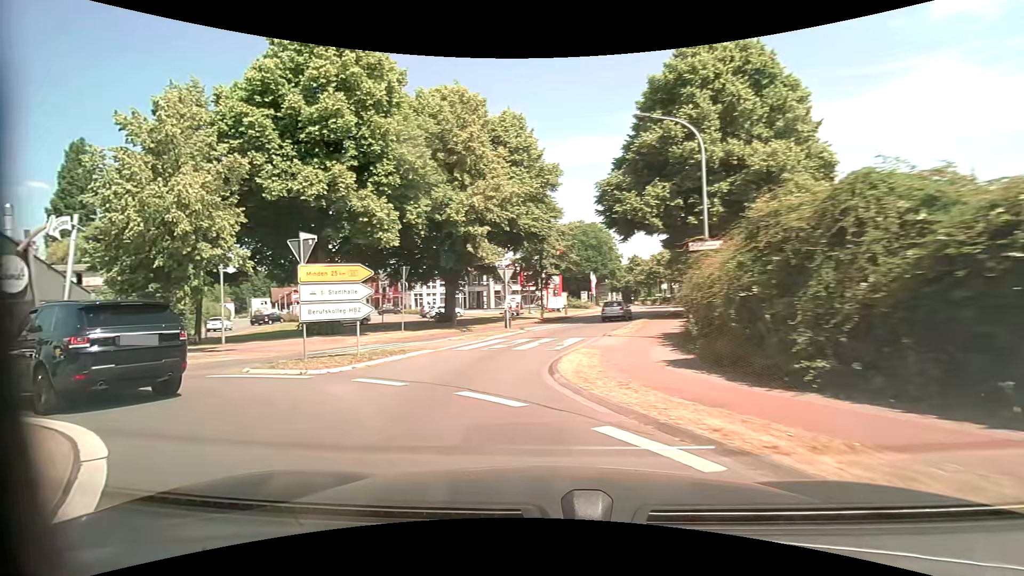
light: Day
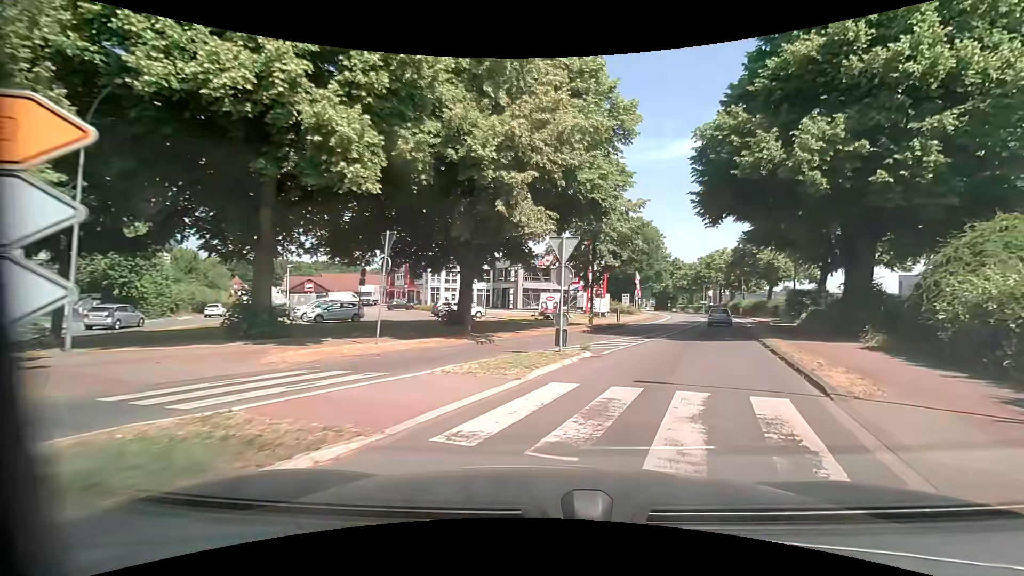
(-1.9, +11.4) m; -5°
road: primary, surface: asphalt
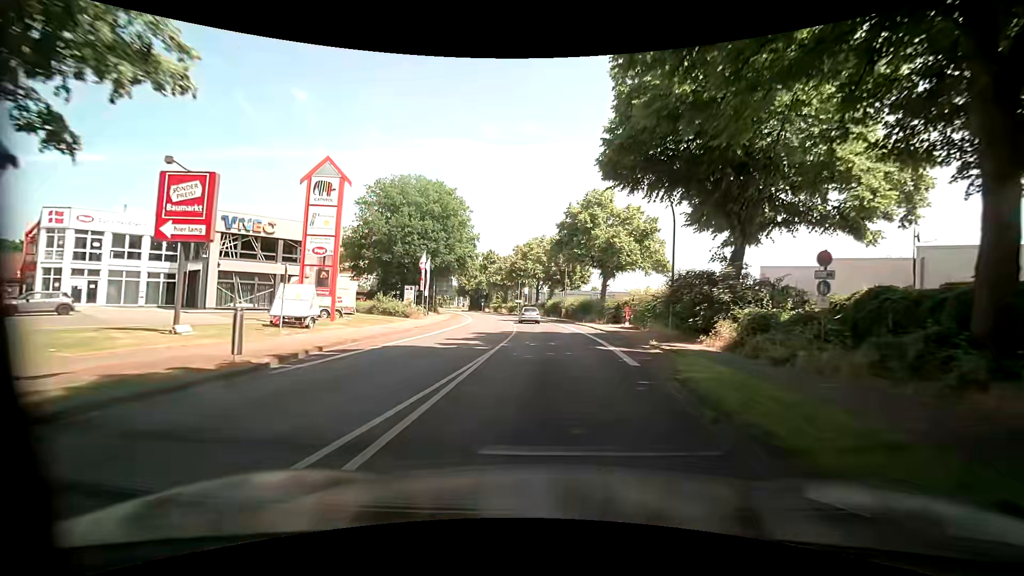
(+8.4, +27.3) m; +22°
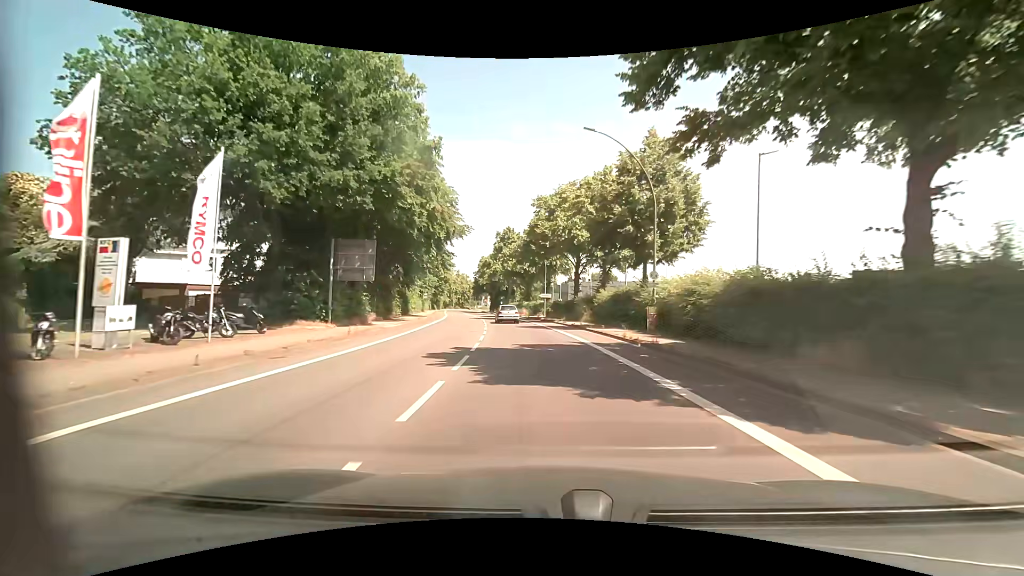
(-1.2, +39.1) m; -5°
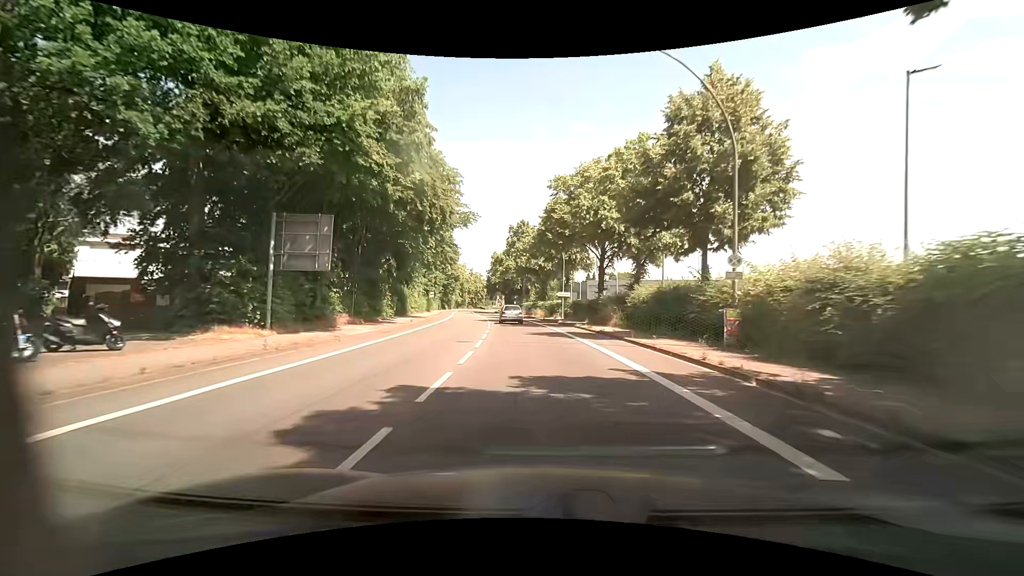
(-0.1, +7.9) m; -2°
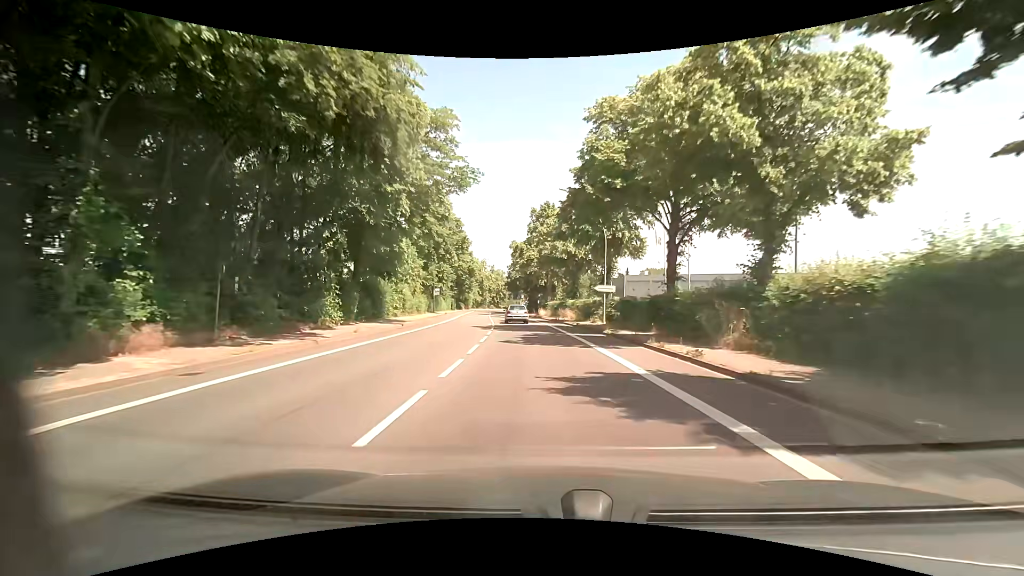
(-0.4, +15.7) m; -3°
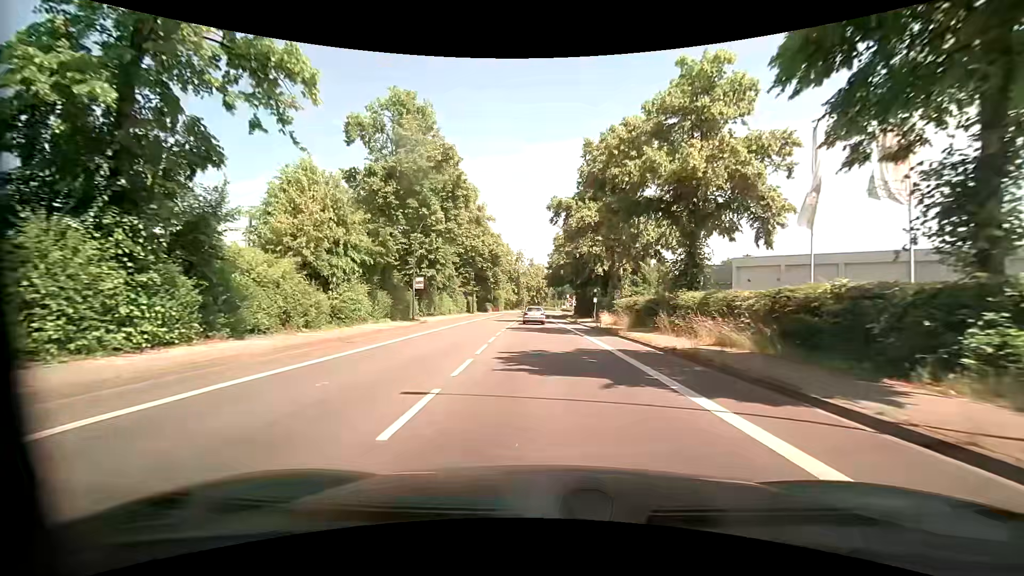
(-1.6, +31.3) m; -5°
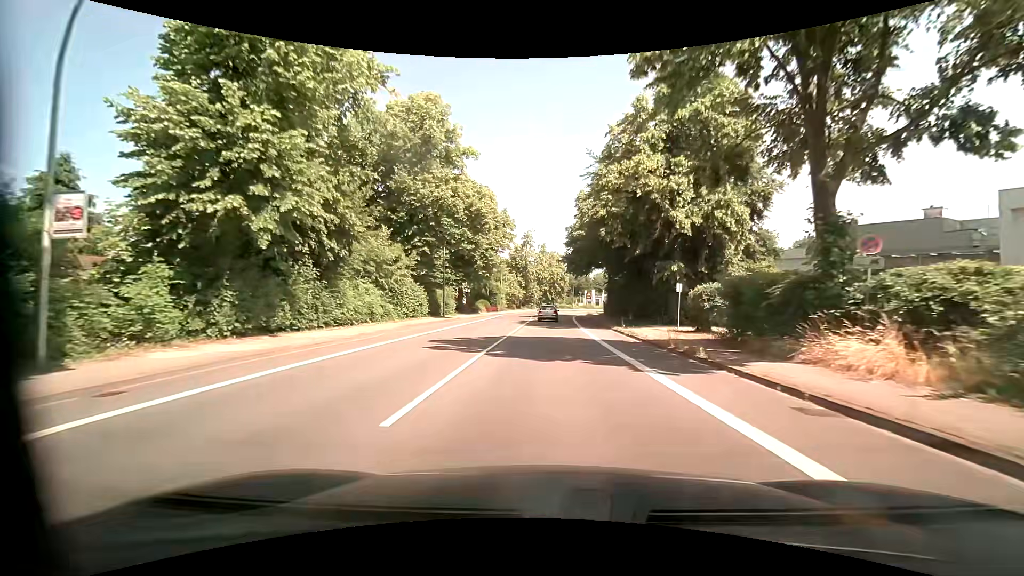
(-0.6, +31.2) m; -2°
(0, +10) (0, +20) (0, +30) (0, +40) (+1, +50) (+1, +60) (+2, +70) (+3, +80) (+4, +90) (+6, +100) m
